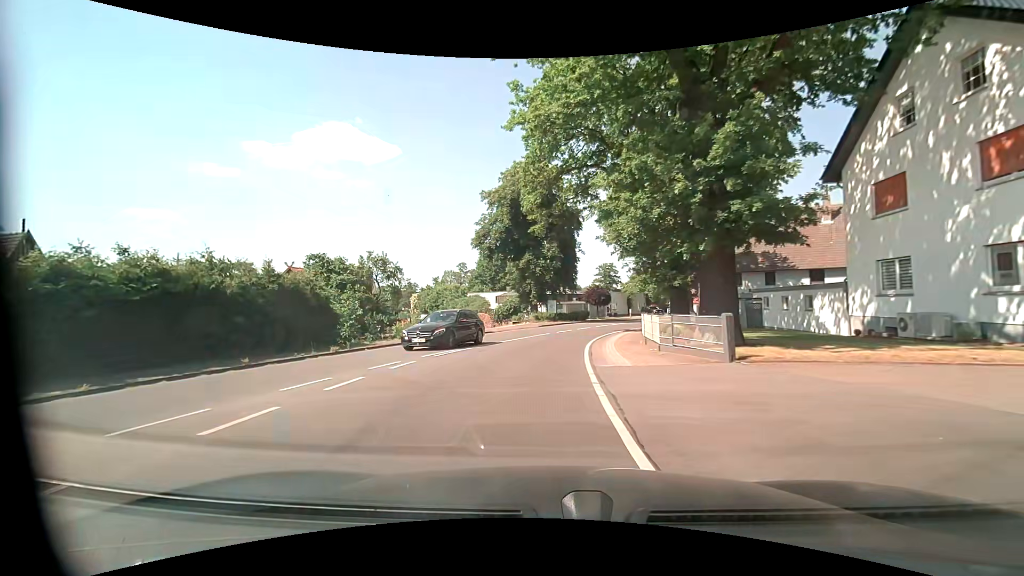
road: tertiary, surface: asphalt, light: Day
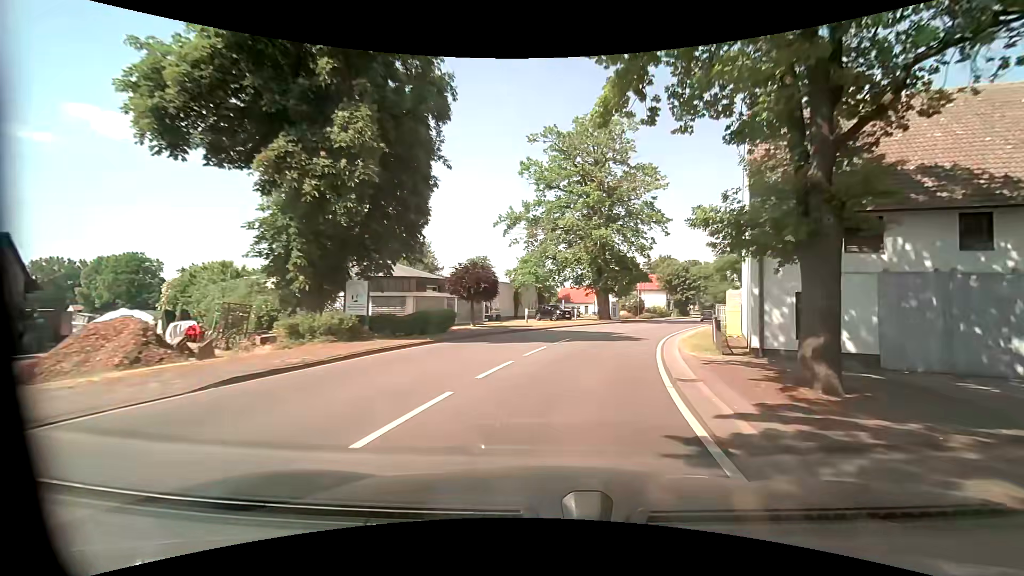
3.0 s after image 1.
(+2.3, +30.9) m; +14°
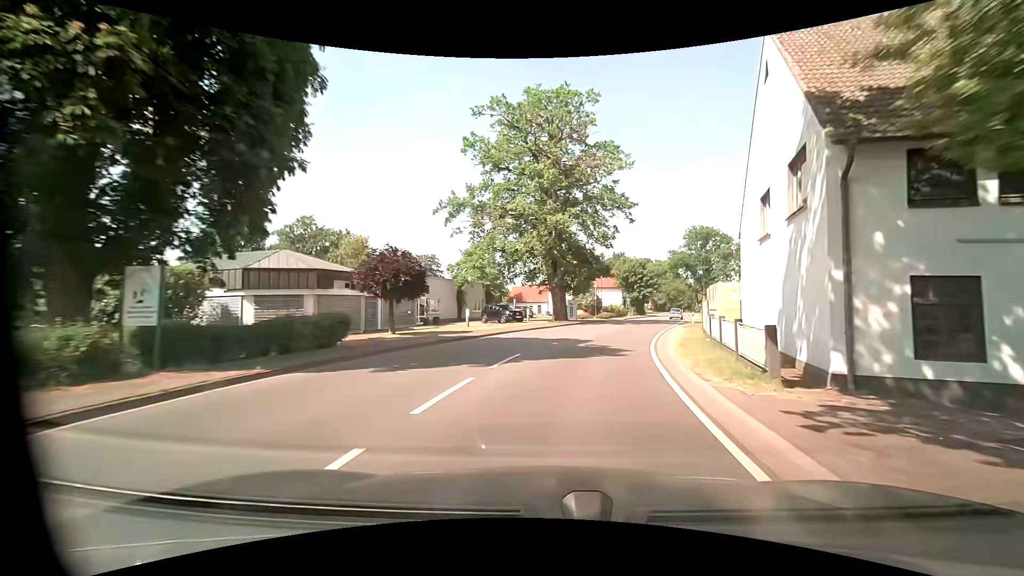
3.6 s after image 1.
(+0.4, +7.6) m; +6°
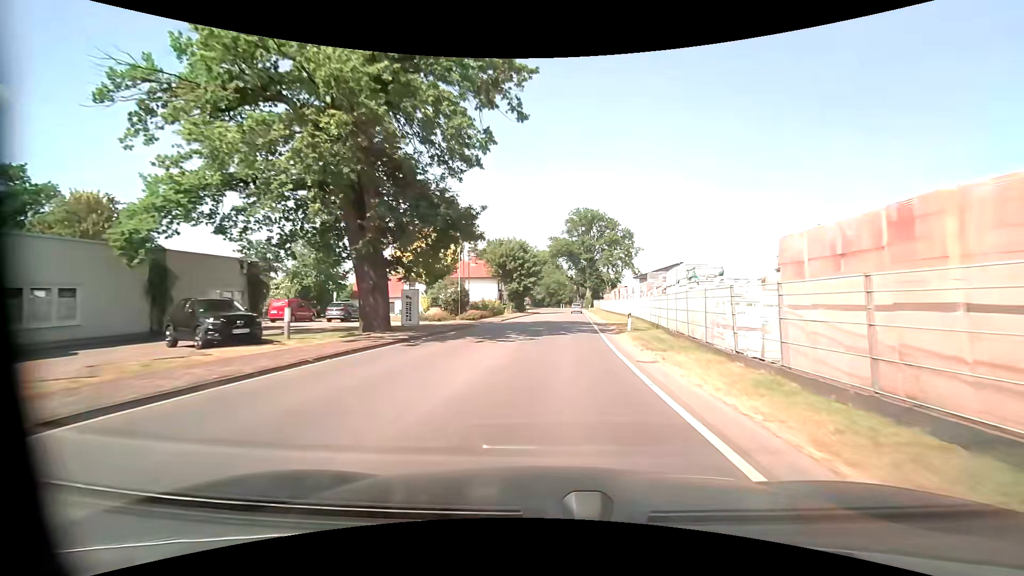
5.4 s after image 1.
(+3.1, +23.5) m; +14°
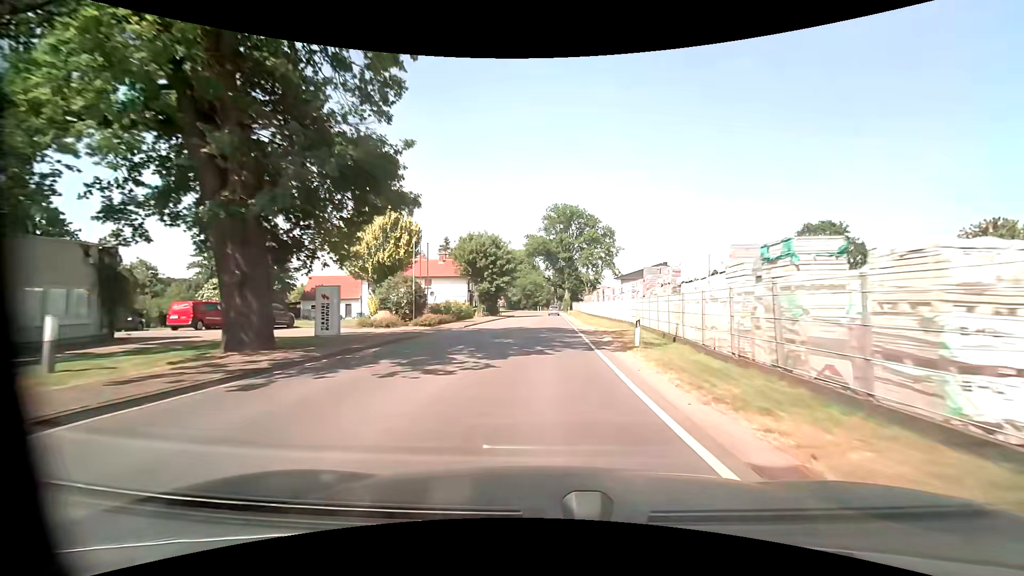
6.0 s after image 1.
(+0.2, +7.9) m; +3°
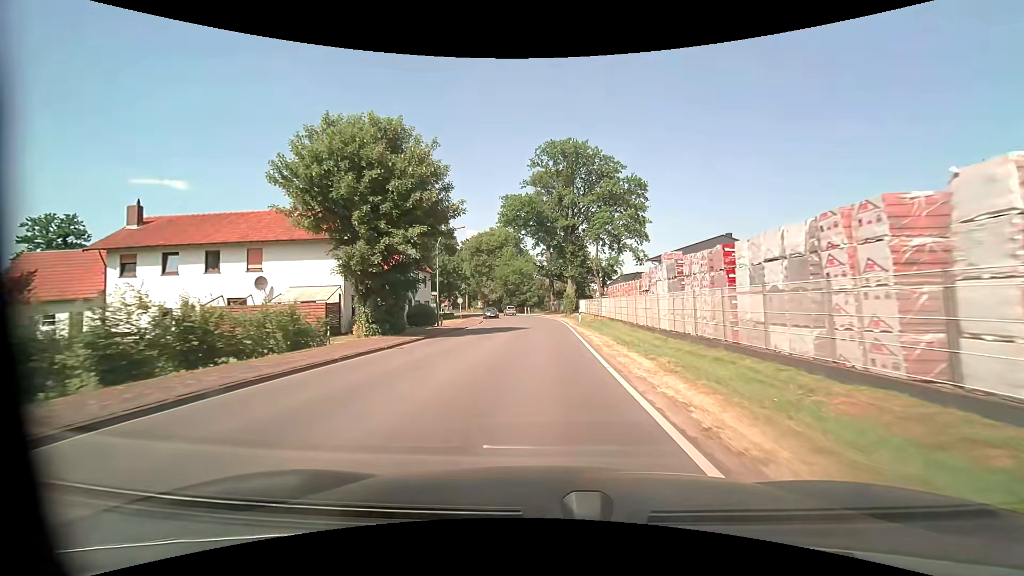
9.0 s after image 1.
(+0.8, +40.2) m; +1°
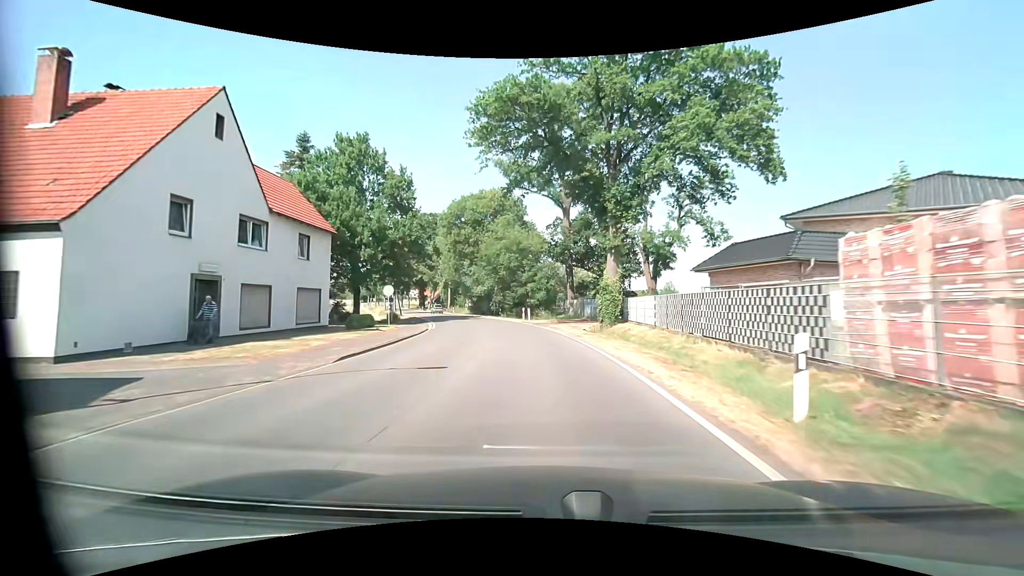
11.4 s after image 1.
(-0.2, +32.4) m; -1°
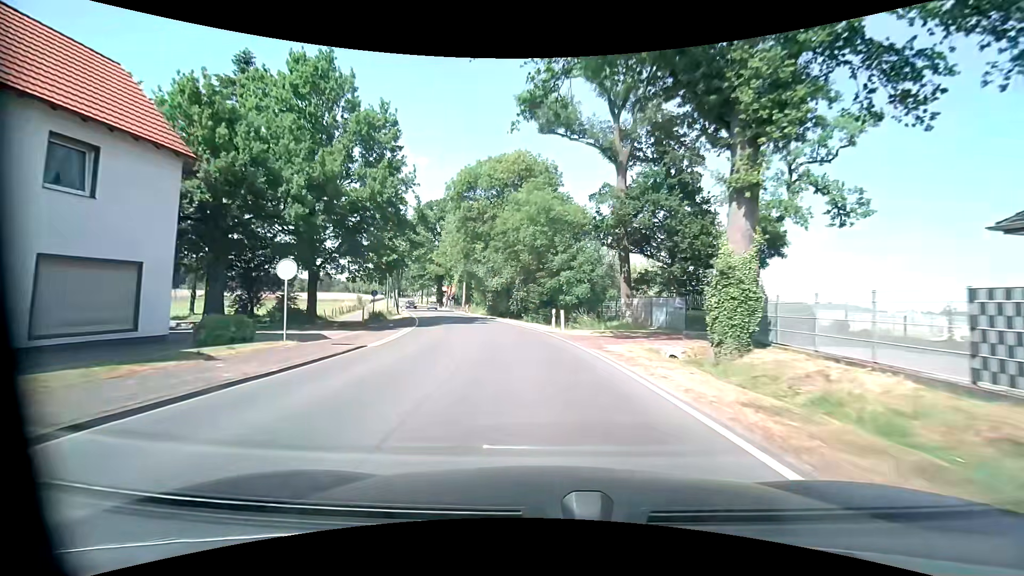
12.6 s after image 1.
(-0.5, +16.2) m; -4°
(0, +10) (-1, +20) (-3, +30) (-5, +40) (-8, +49) (-11, +59) (-14, +68) (-17, +78) (-20, +87) (-23, +97) m
